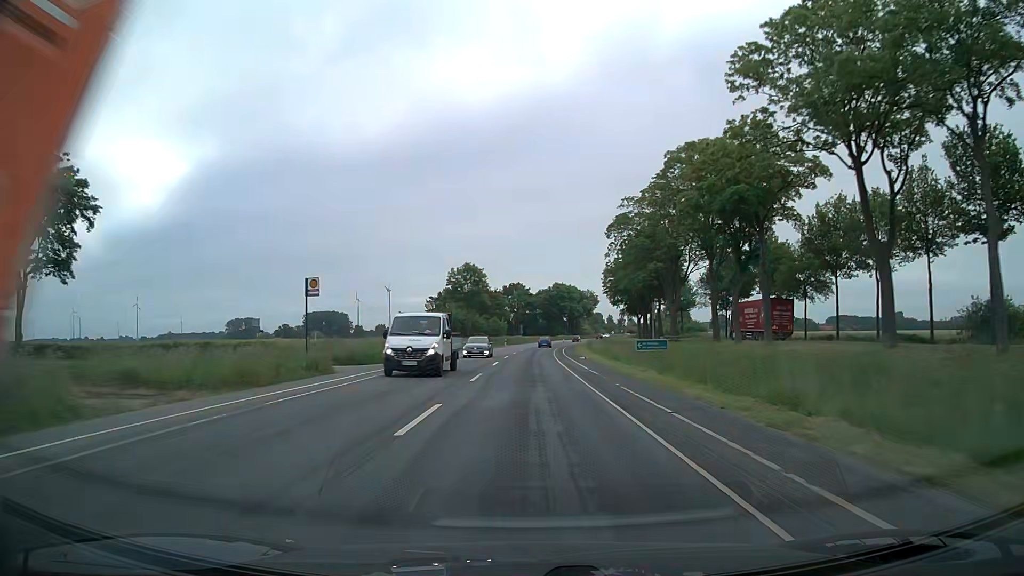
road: secondary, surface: asphalt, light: Day
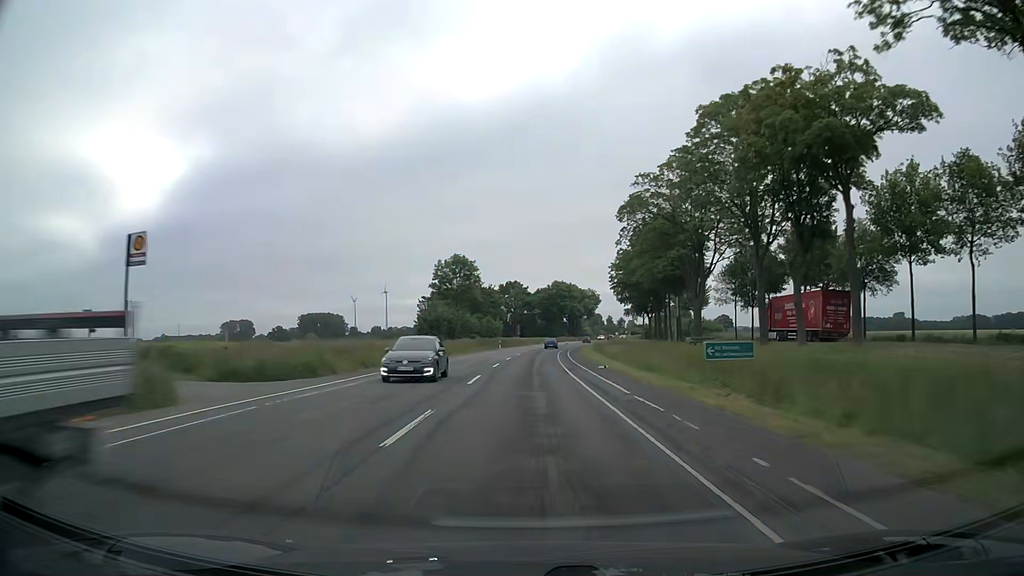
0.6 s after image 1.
(+0.1, +12.7) m; 0°
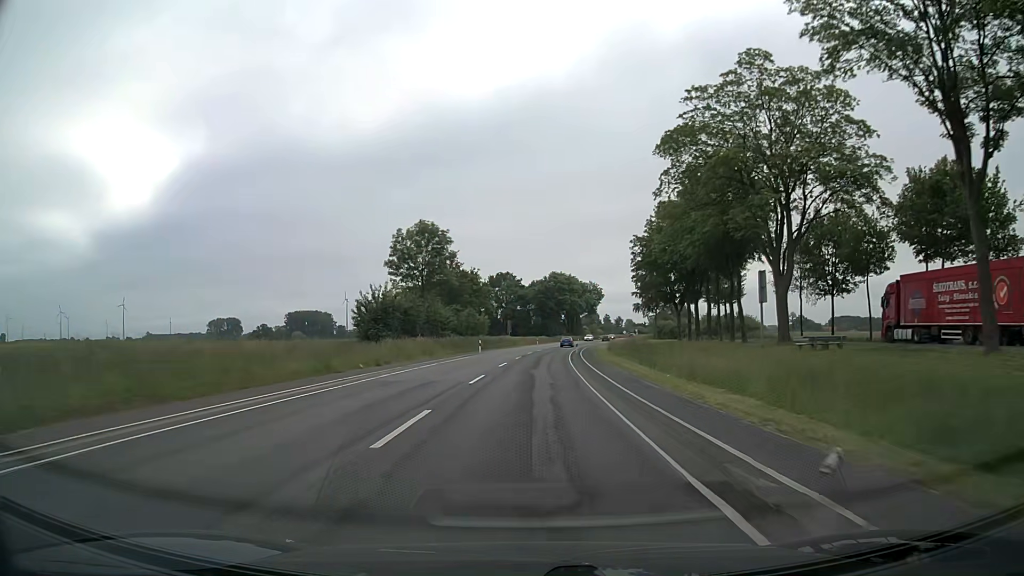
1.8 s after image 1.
(+0.1, +25.3) m; +1°
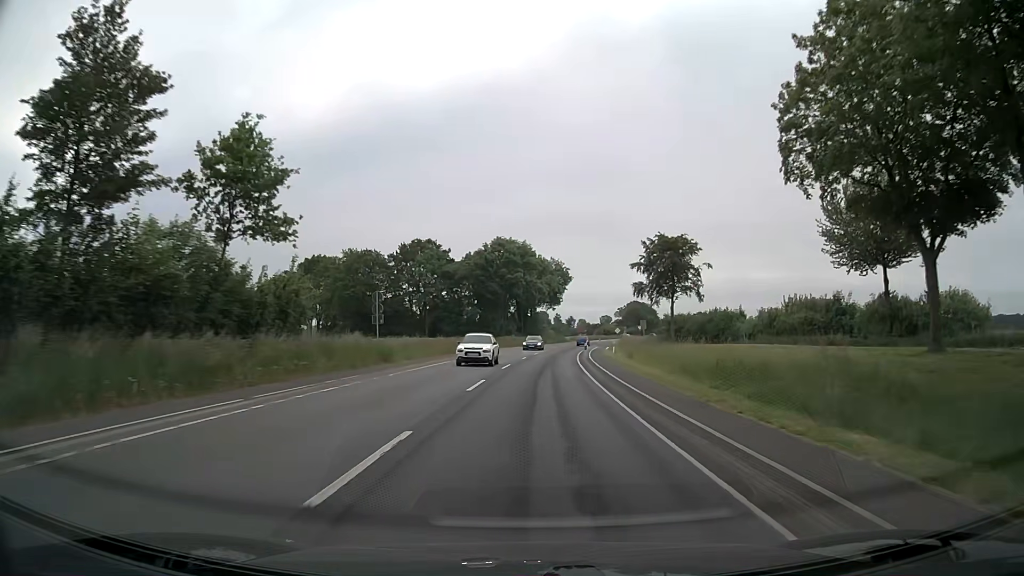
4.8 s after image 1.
(+1.9, +63.2) m; +5°
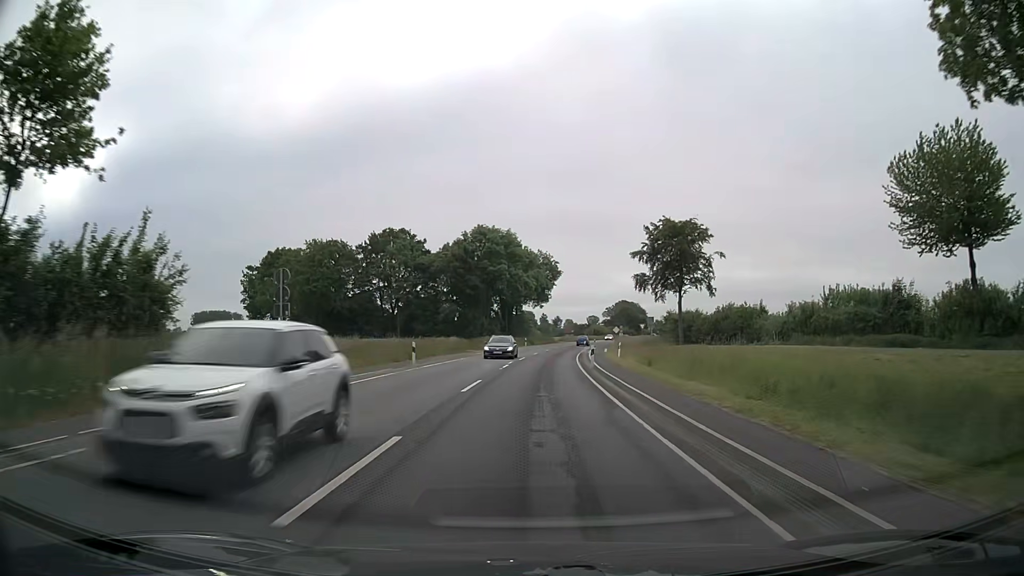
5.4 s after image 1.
(+0.1, +12.7) m; +1°
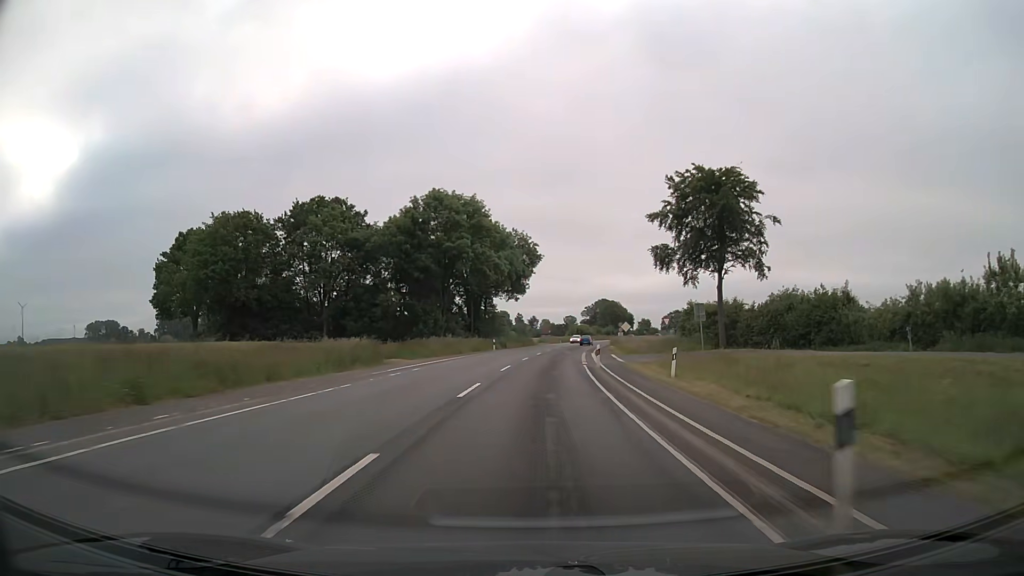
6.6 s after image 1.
(+0.6, +25.3) m; +2°
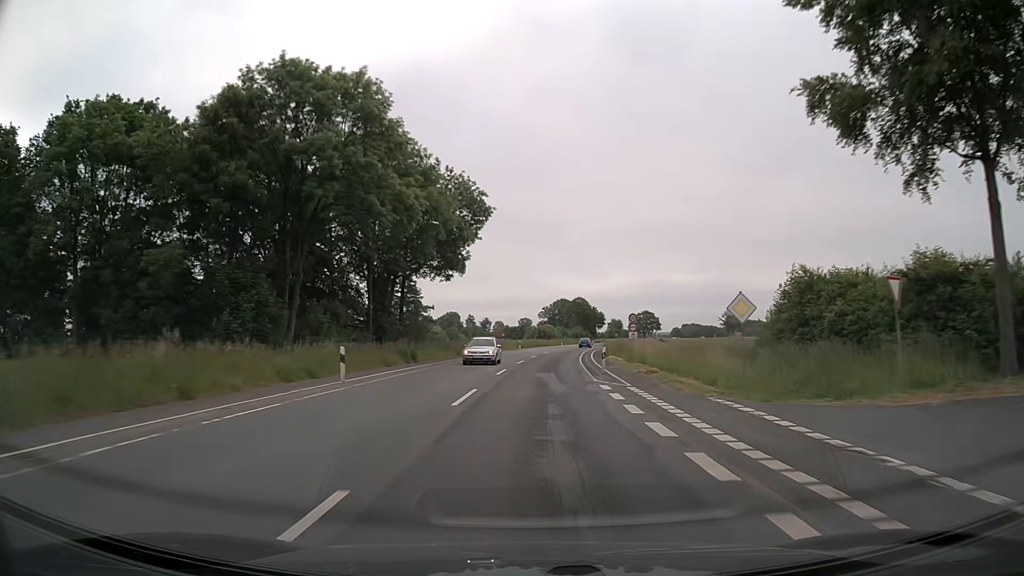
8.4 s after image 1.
(+1.2, +37.9) m; +4°
(0, +10) (0, +20) (+1, +30) (+1, +40) (+2, +50) (+3, +60) (+4, +70) (+5, +80) (+6, +90) (+8, +100) m
